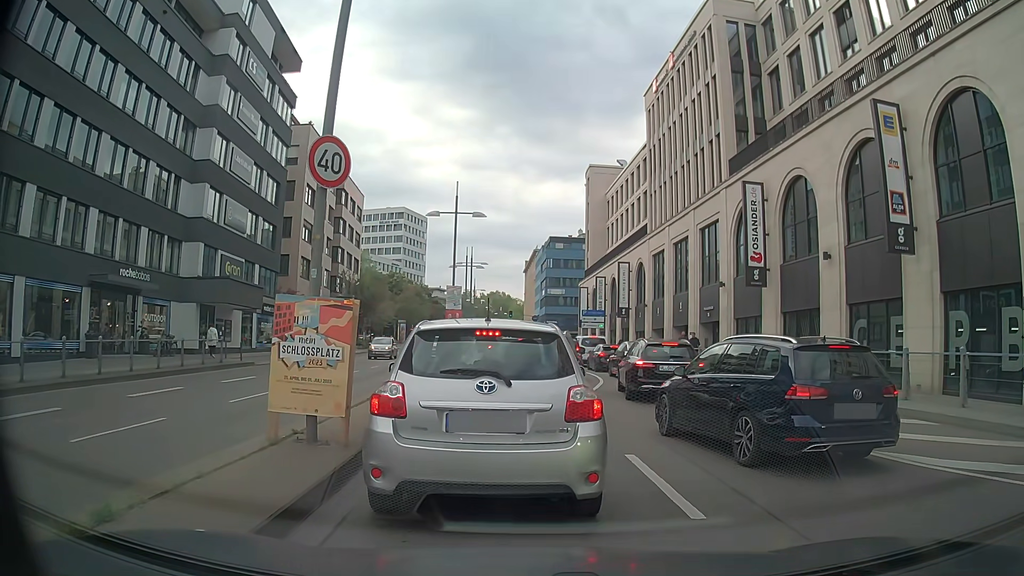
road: primary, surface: asphalt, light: Day
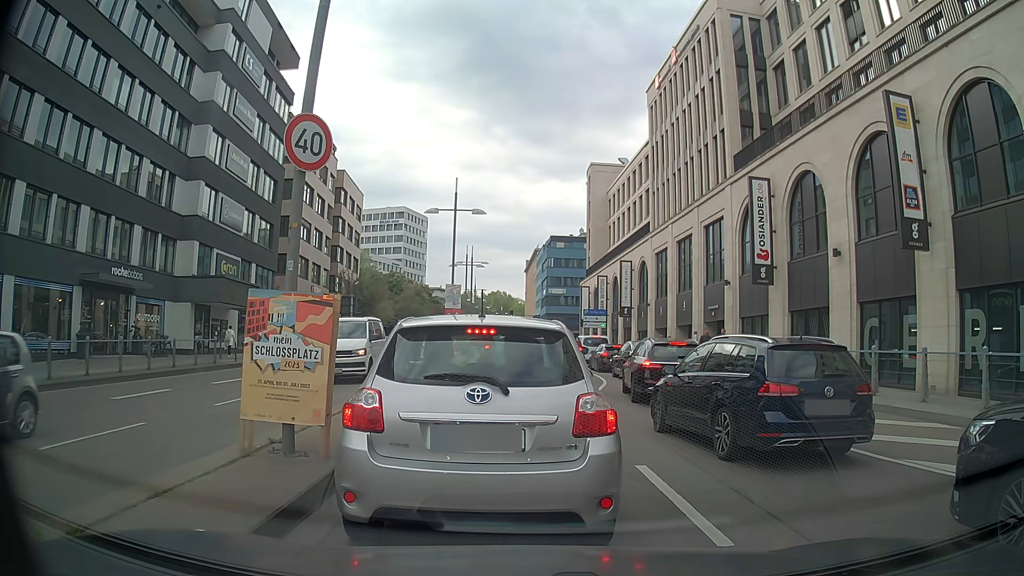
(0.0, +0.8) m; 0°
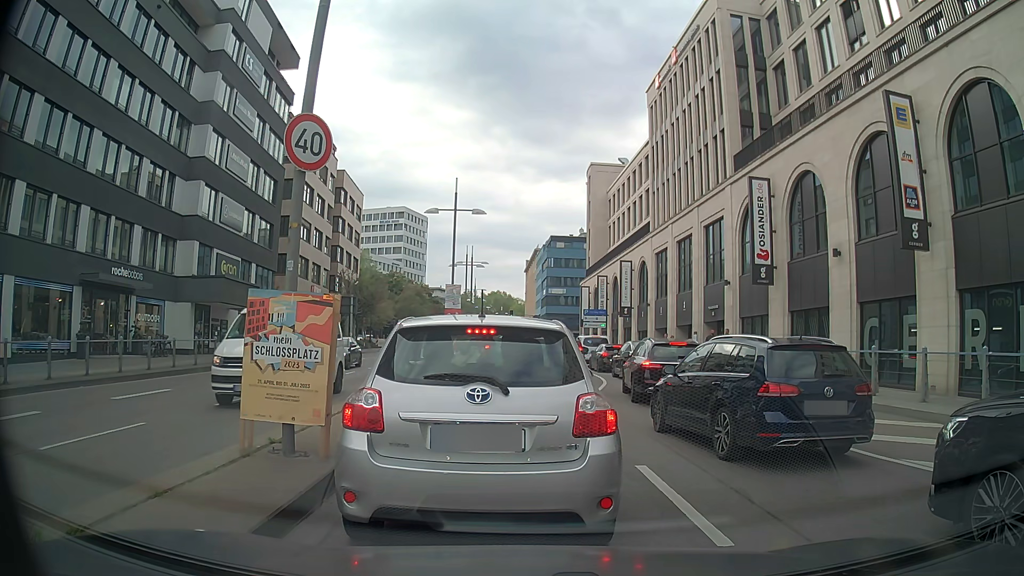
(0.0, 0.0) m; 0°
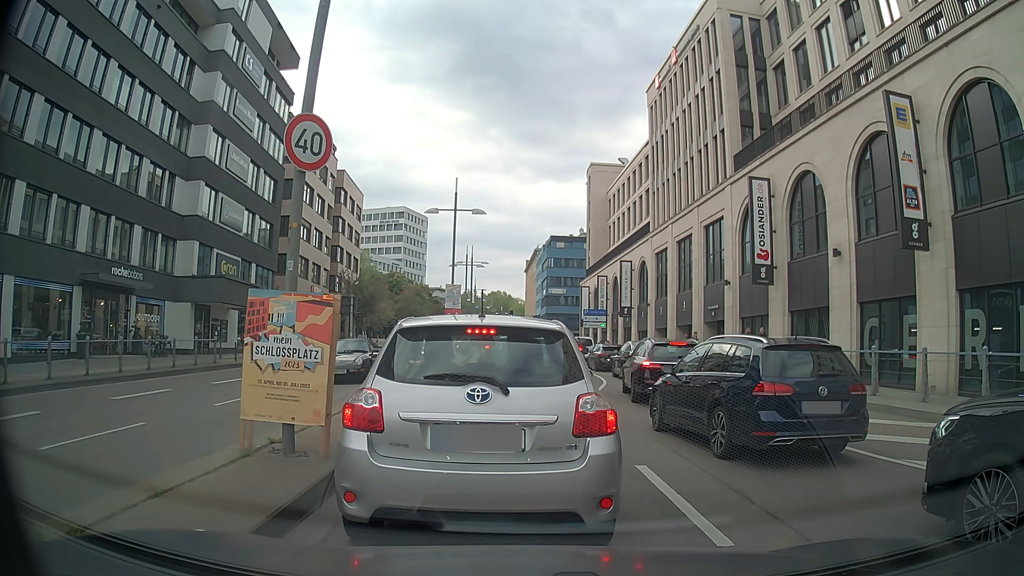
(0.0, 0.0) m; 0°
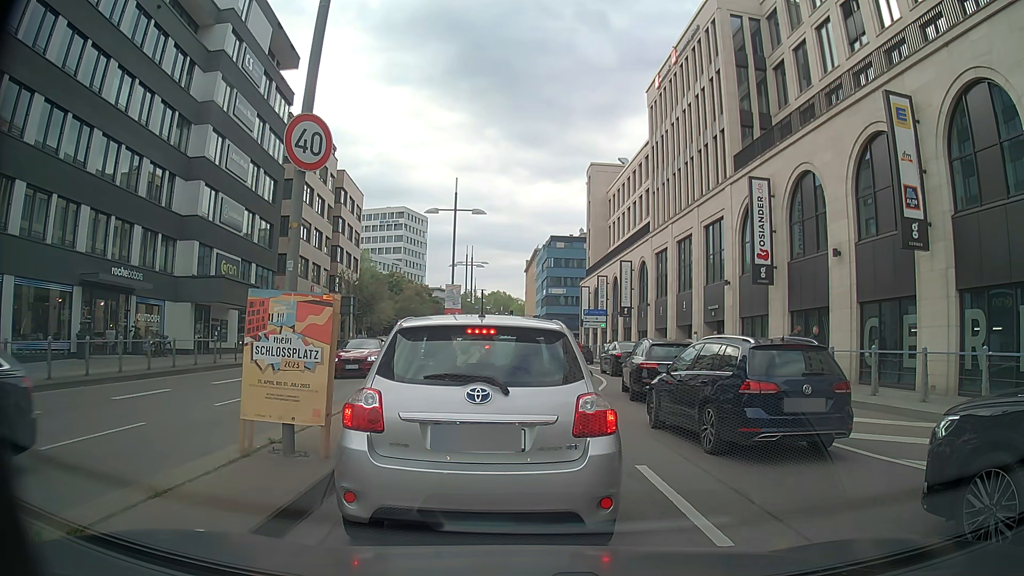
(0.0, 0.0) m; 0°
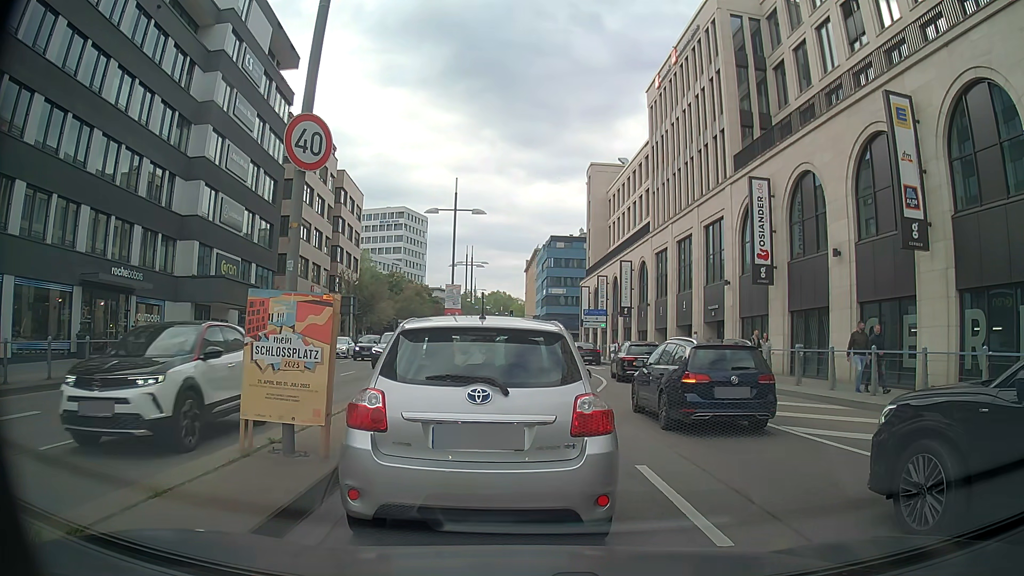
(0.0, 0.0) m; 0°
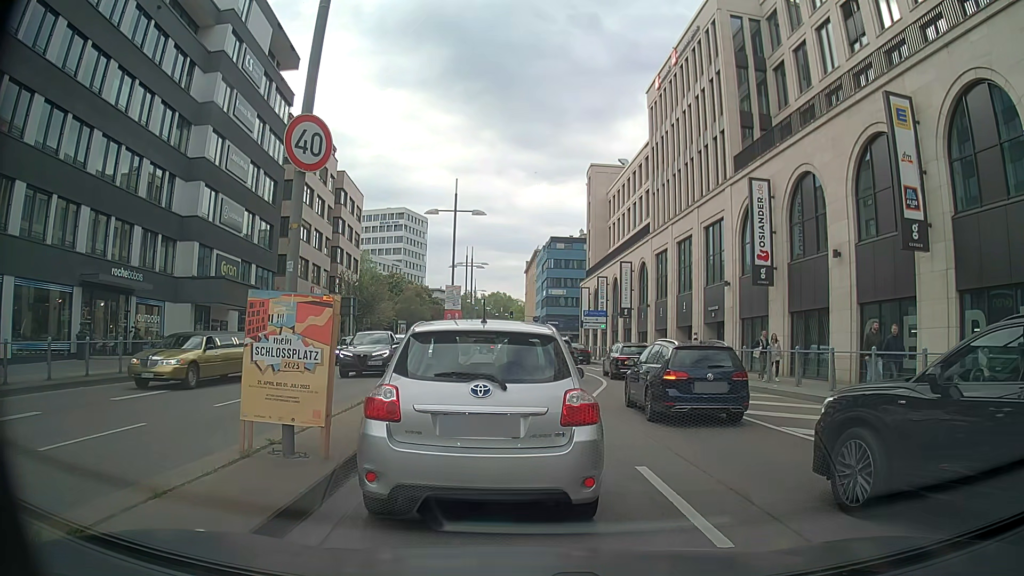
(0.0, 0.0) m; 0°
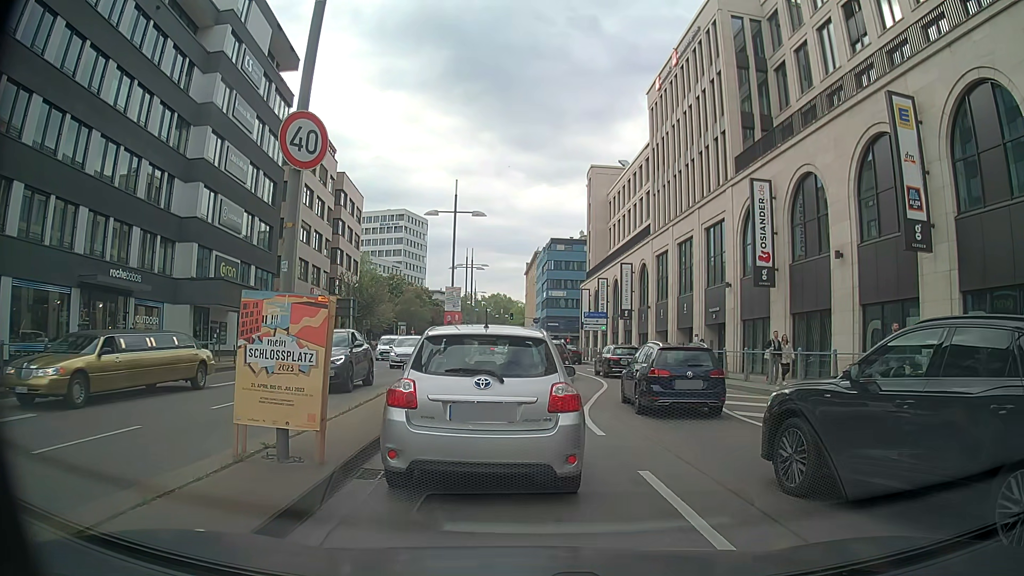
(0.0, +0.1) m; 0°
